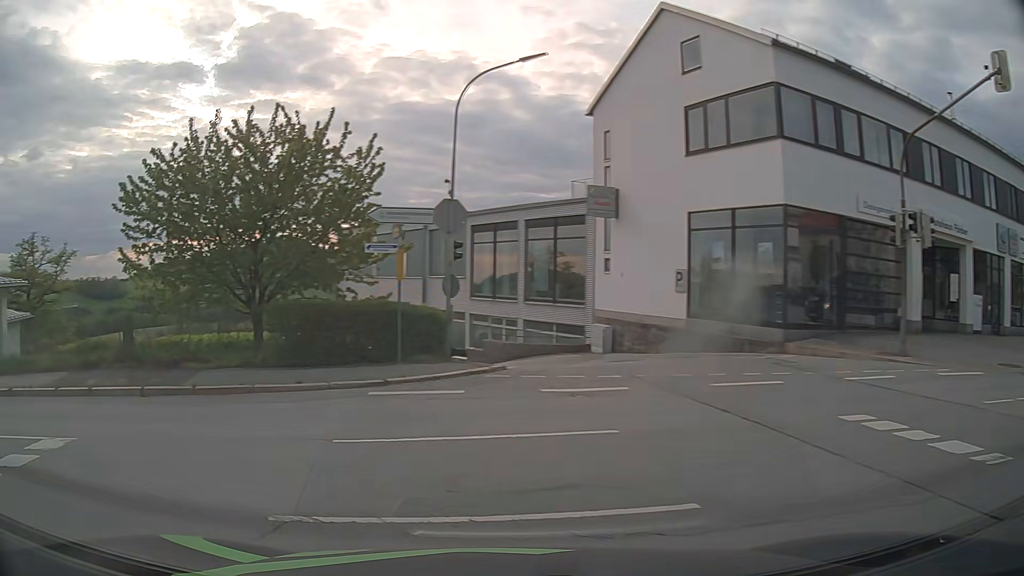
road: tertiary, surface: asphalt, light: Day
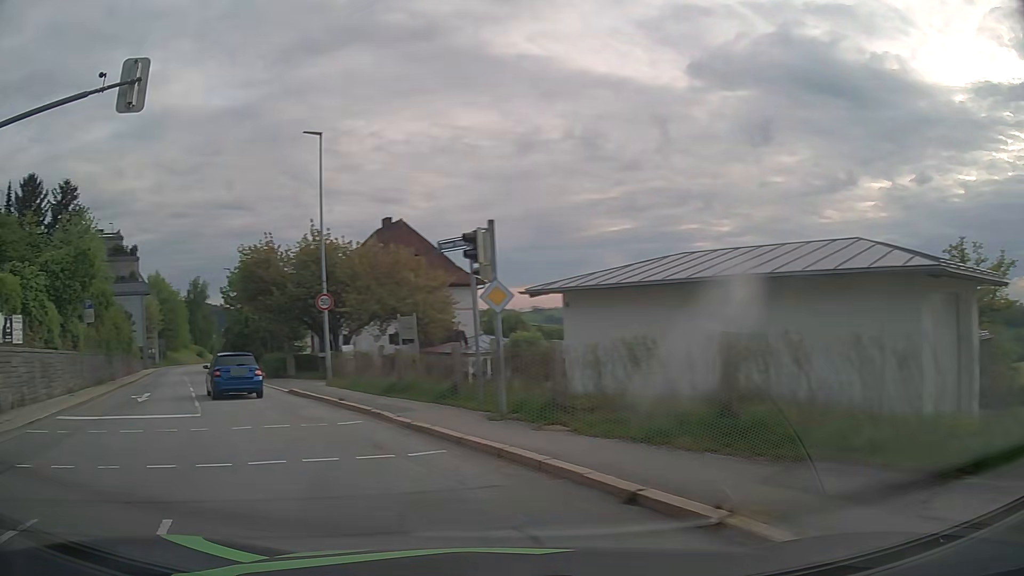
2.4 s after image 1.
(-7.2, +8.4) m; -79°
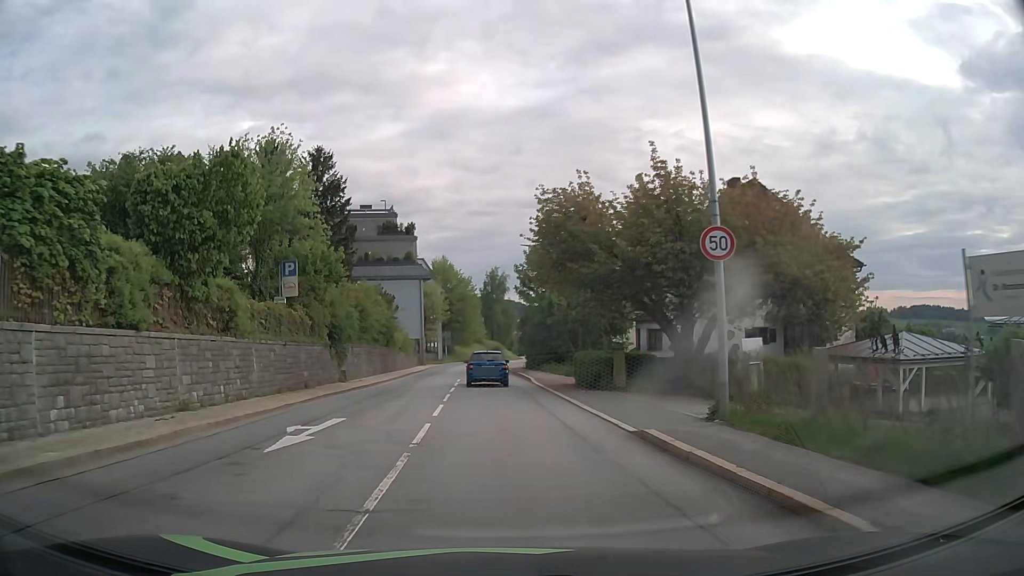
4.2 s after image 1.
(-4.3, +12.6) m; -27°
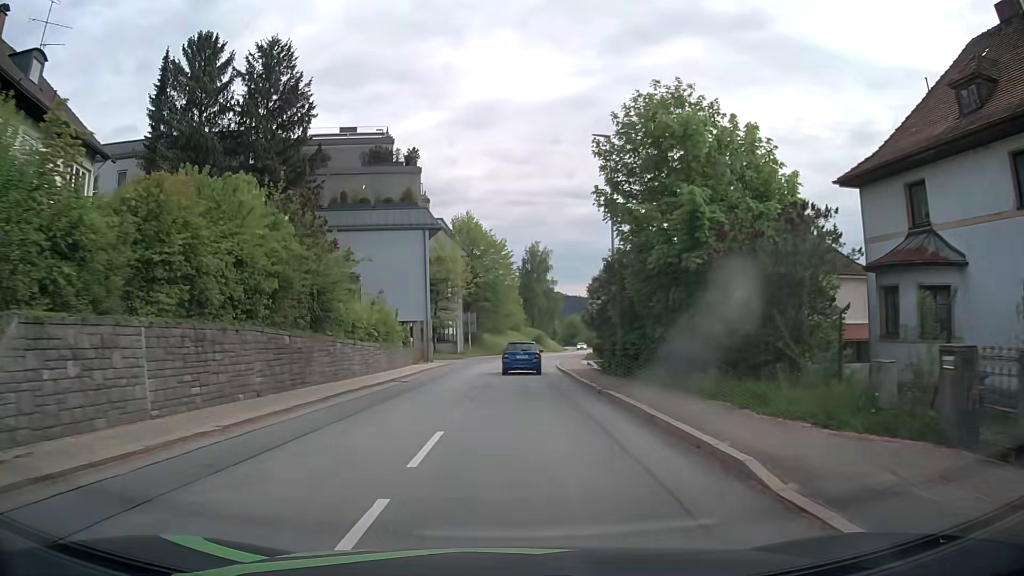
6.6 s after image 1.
(-0.6, +25.4) m; -3°
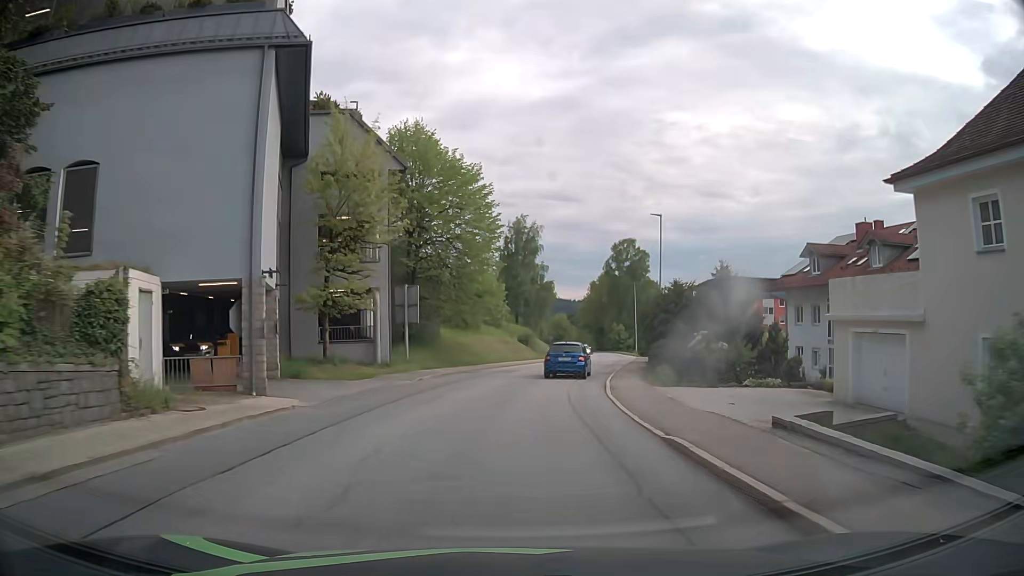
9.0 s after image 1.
(+0.2, +29.8) m; +2°
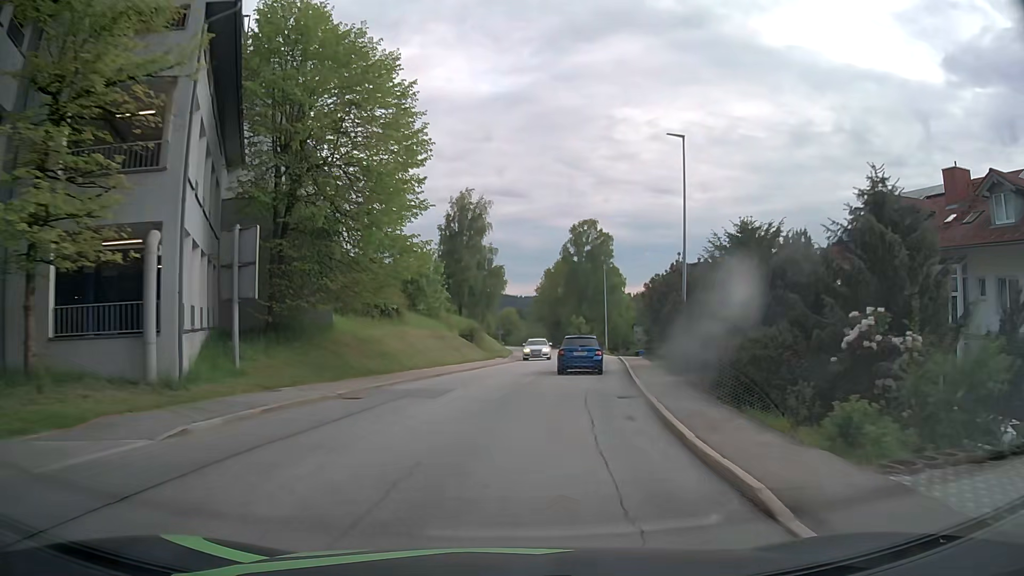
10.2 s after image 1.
(+0.4, +15.7) m; +4°
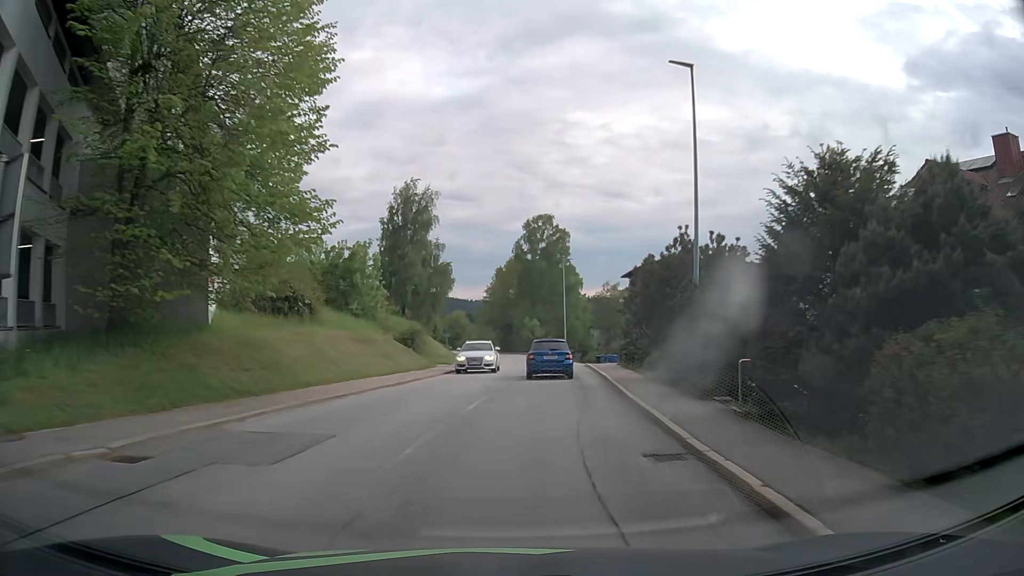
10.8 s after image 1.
(+0.3, +7.6) m; +4°
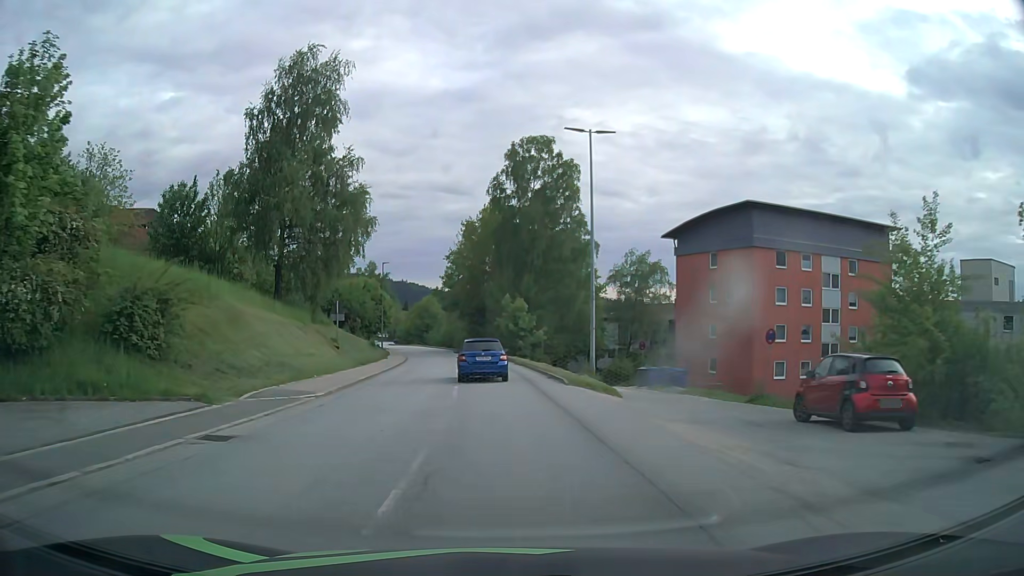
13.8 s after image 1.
(+2.0, +37.8) m; +1°
(0, +10) (-1, +20) (-1, +30) (-2, +40) (-3, +50) (-4, +60) (-6, +70) (-8, +79) (-10, +89) (-12, +99) m
